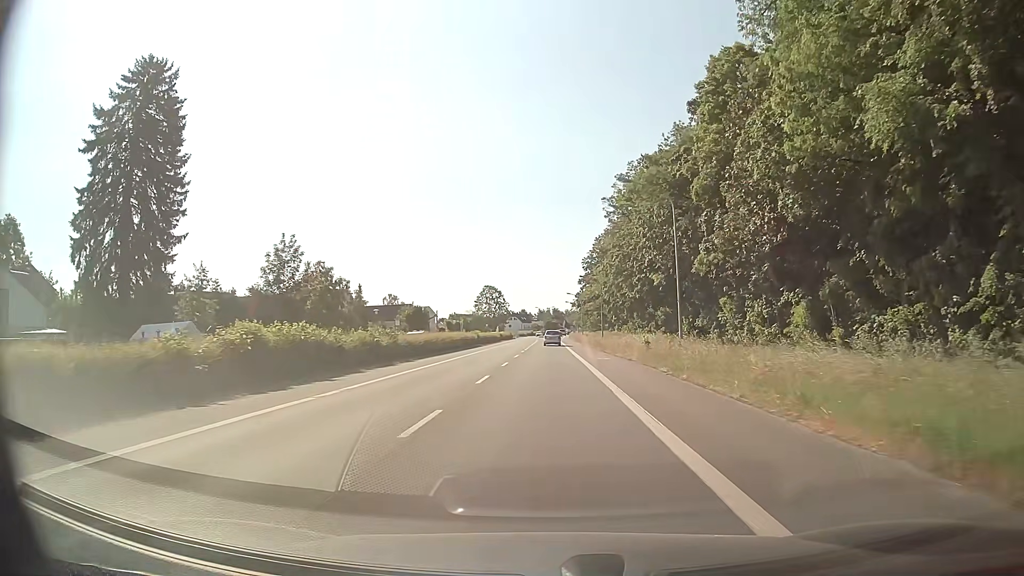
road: primary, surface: asphalt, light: Day
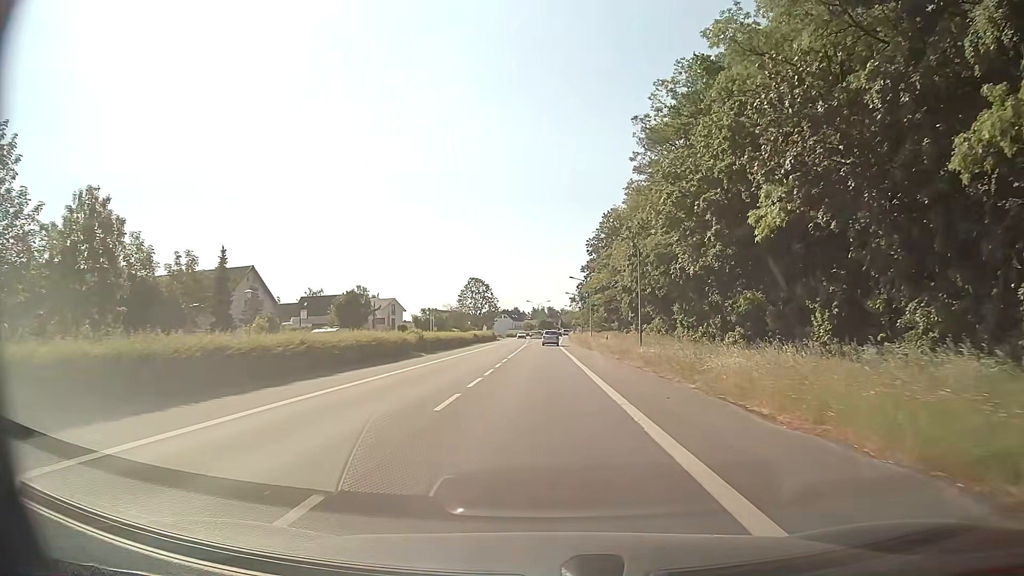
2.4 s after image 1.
(+0.2, +33.1) m; +1°
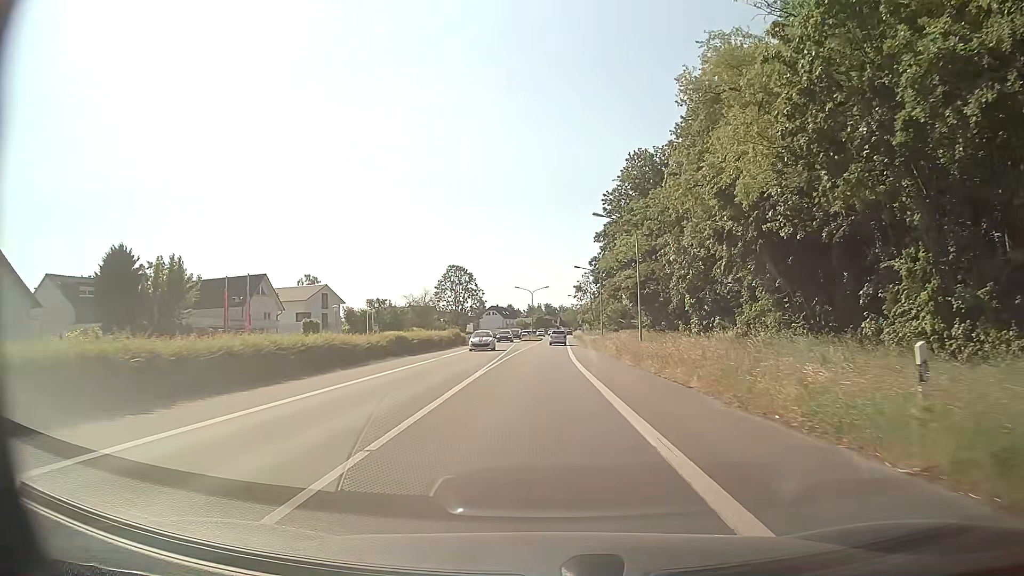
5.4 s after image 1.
(-0.3, +41.6) m; 0°
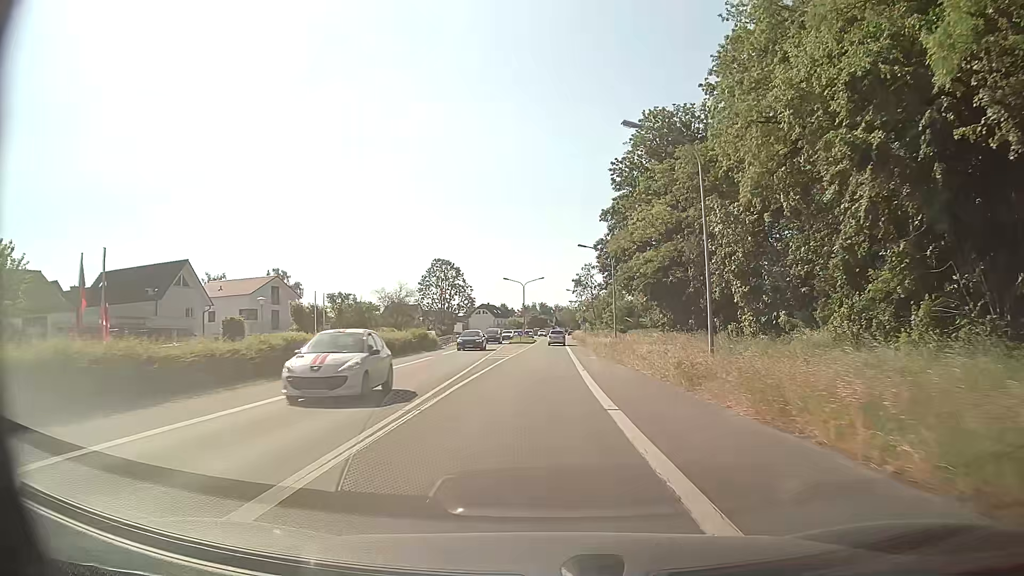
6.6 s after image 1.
(+0.1, +16.5) m; +1°
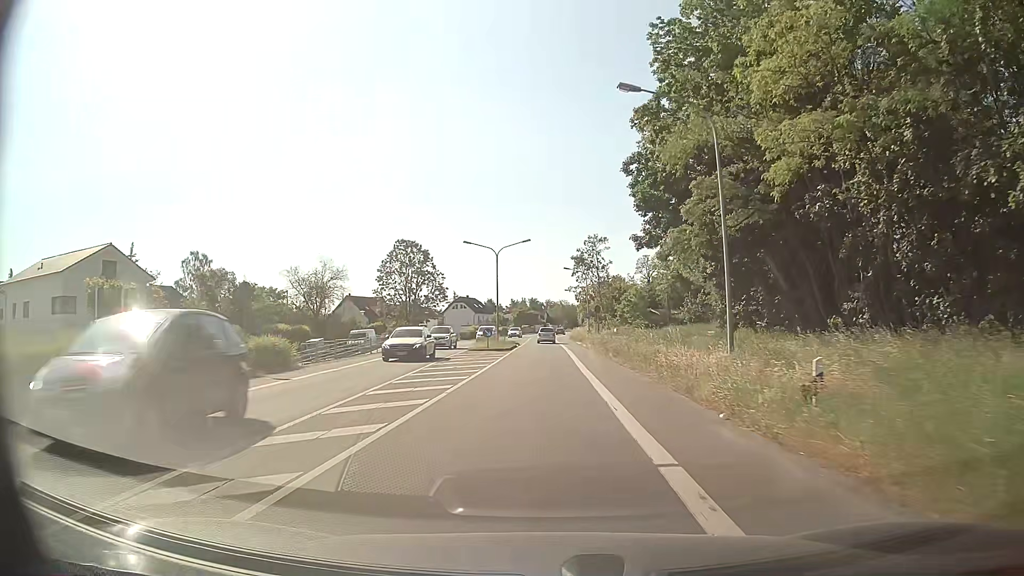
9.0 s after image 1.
(+0.1, +32.1) m; +1°
(0, +10) (0, +20) (0, +30) (0, +40) (0, +50) (0, +60) (0, +70) (0, +80) (0, +90) (0, +100) m
